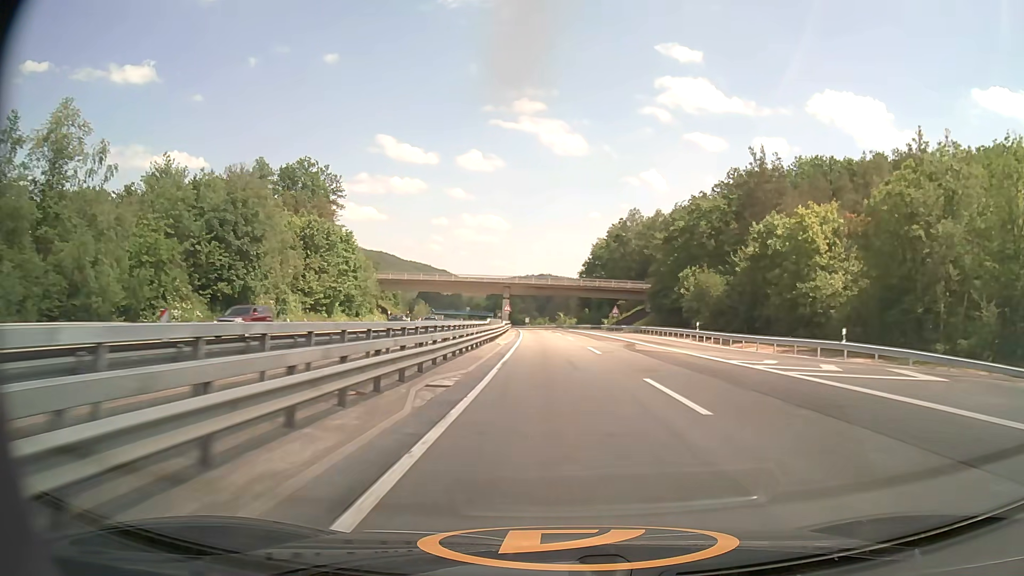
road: motorway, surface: asphalt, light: Day
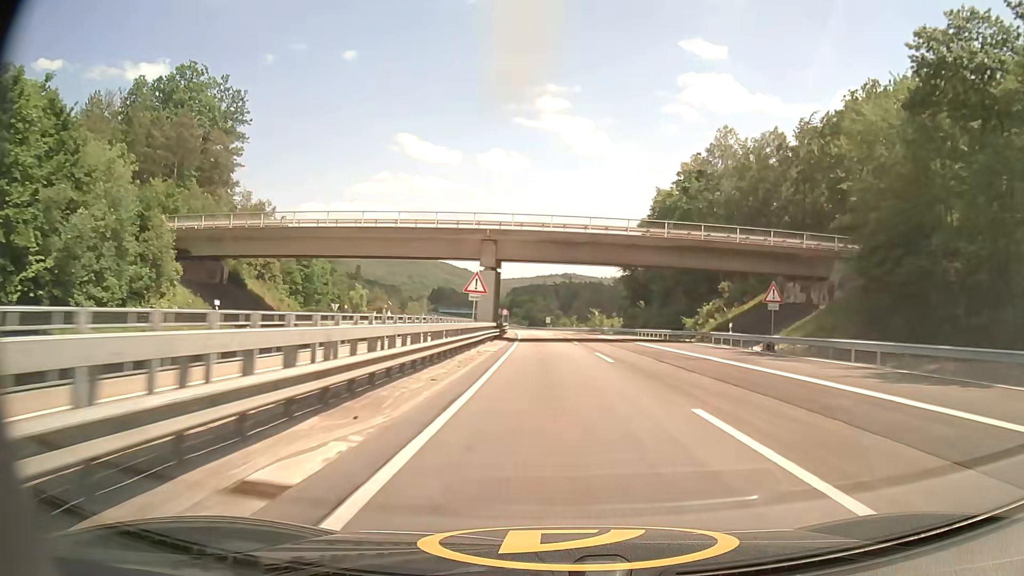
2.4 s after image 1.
(-1.1, +58.7) m; -2°
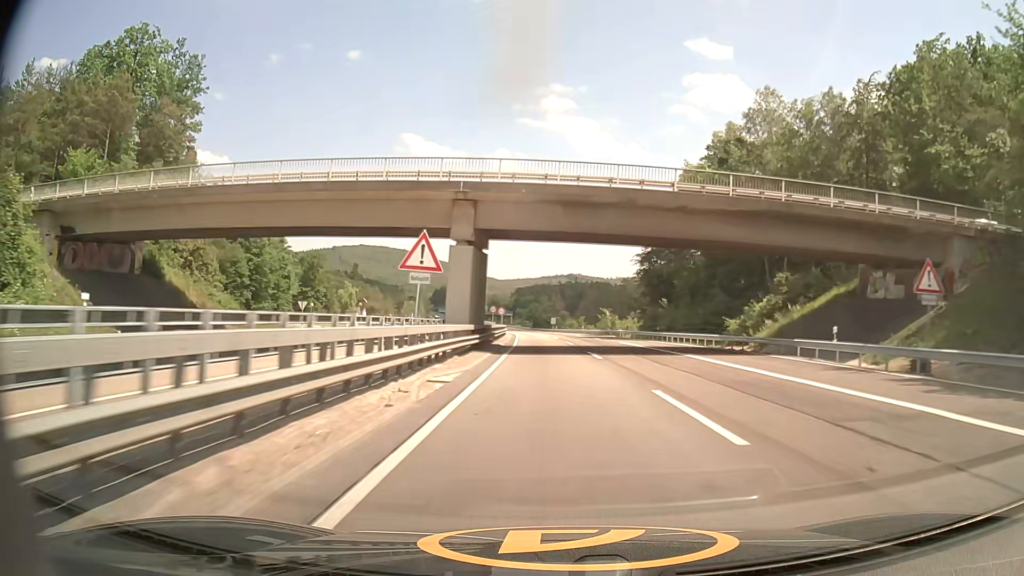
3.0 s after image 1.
(0.0, +14.6) m; 0°
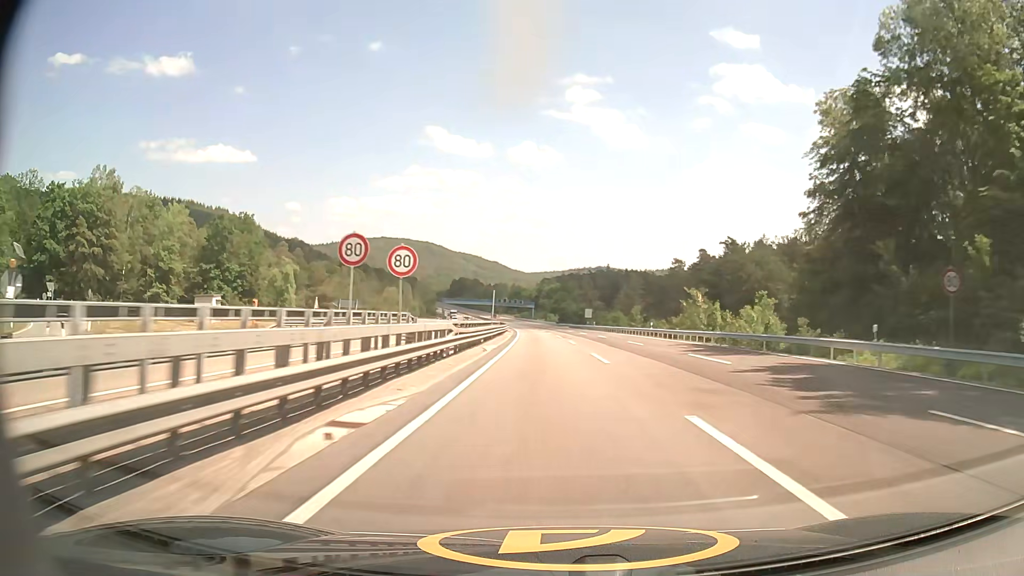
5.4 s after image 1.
(-1.1, +57.0) m; -2°
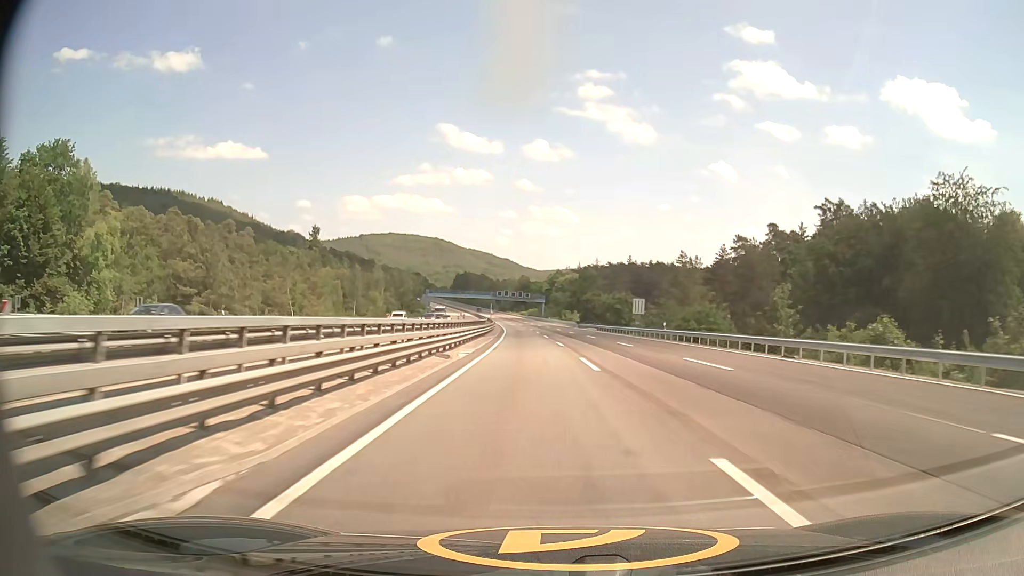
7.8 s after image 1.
(-1.0, +56.2) m; -1°
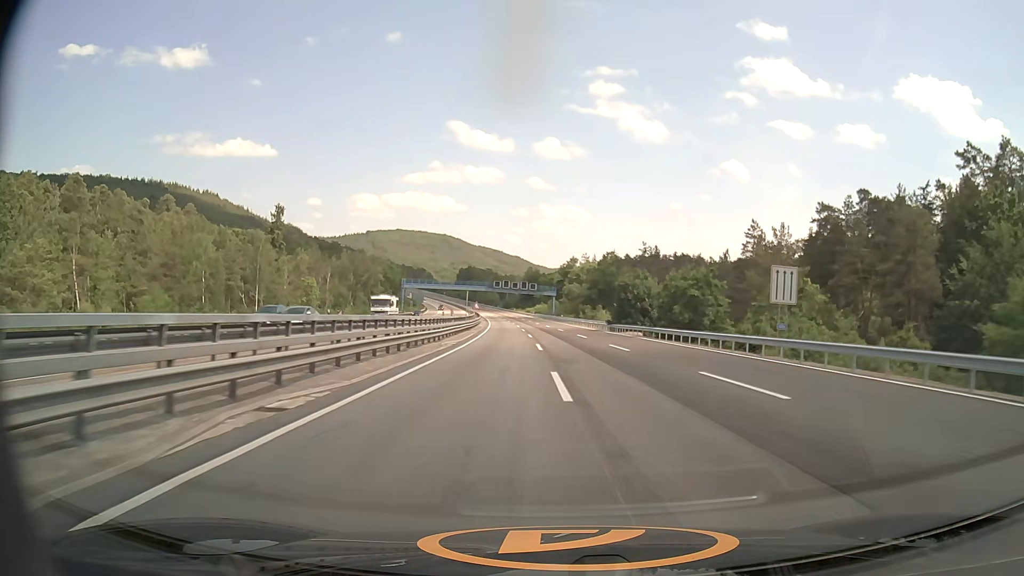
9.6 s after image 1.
(-0.2, +42.8) m; -1°
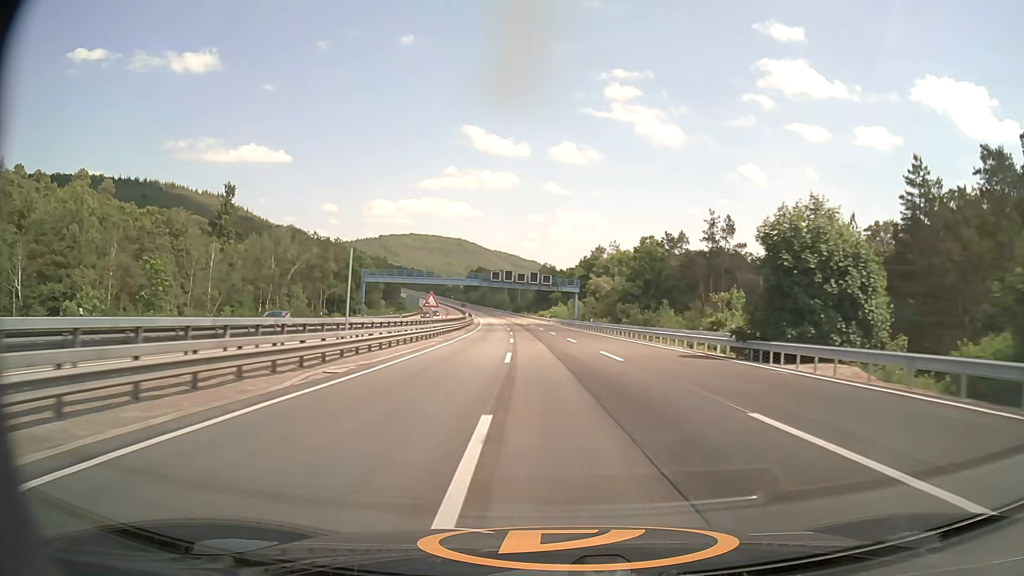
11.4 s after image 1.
(-0.5, +43.0) m; -1°
